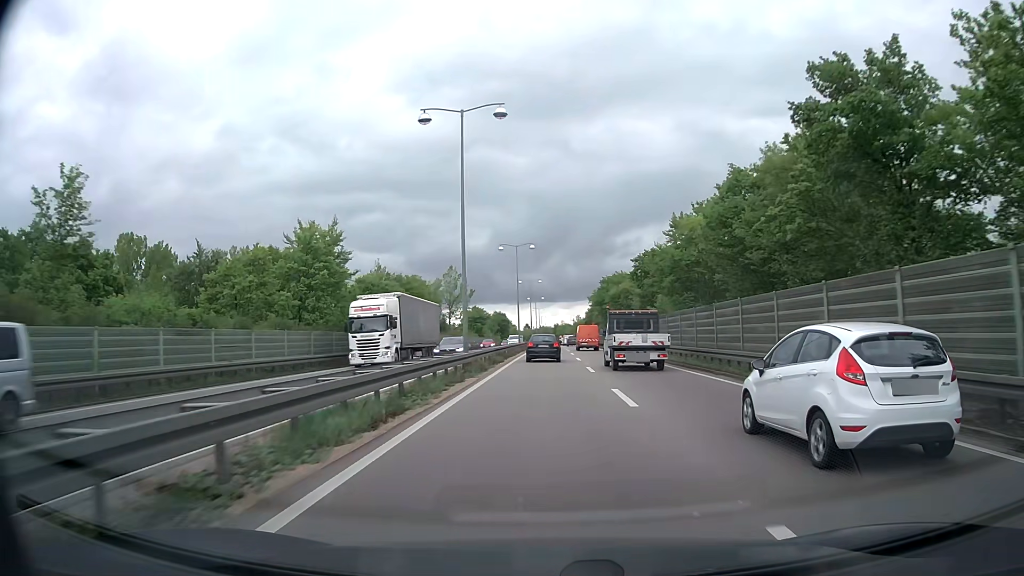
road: trunk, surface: asphalt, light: Day
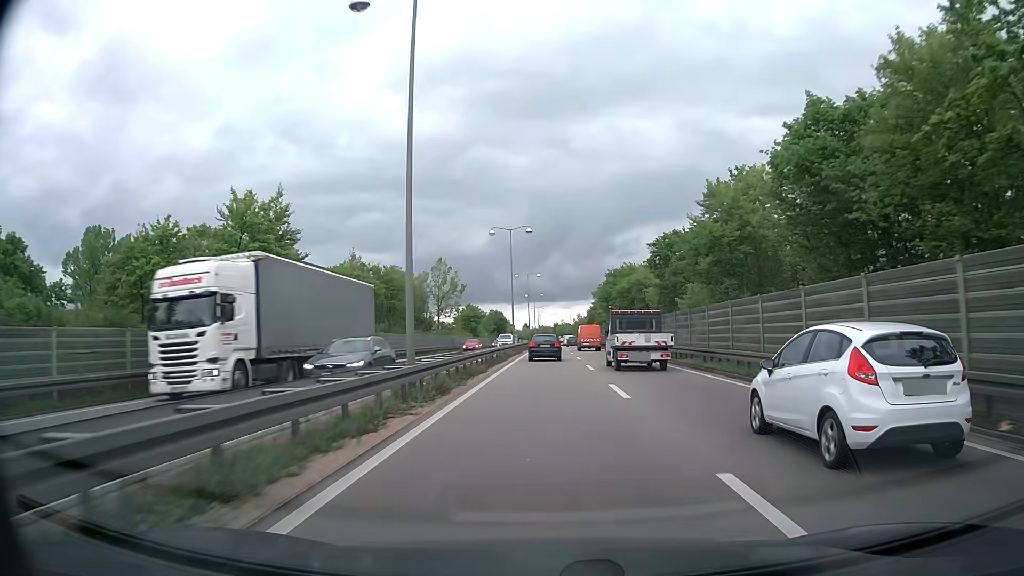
(0.0, +10.3) m; 0°
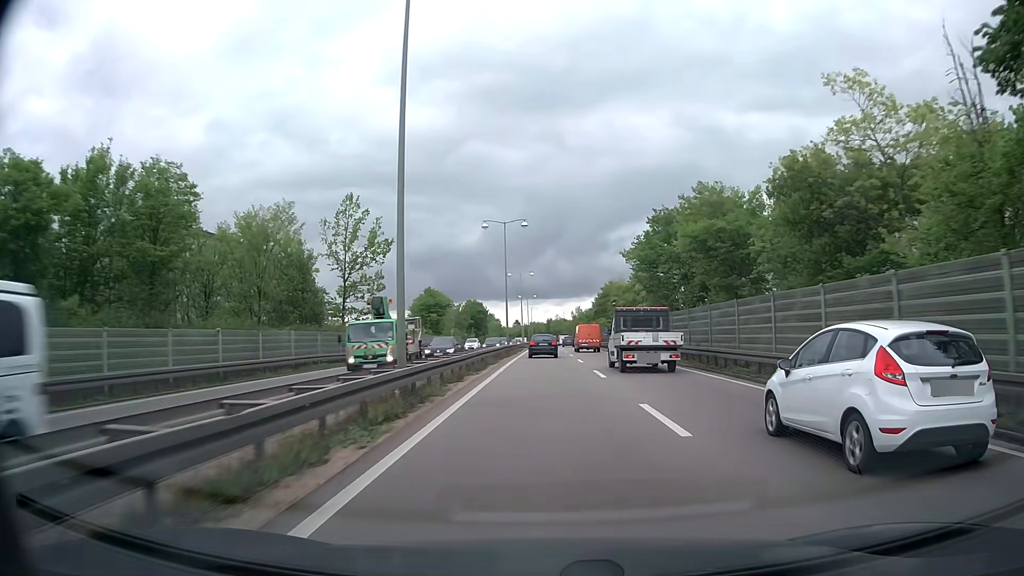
(+0.2, +41.7) m; +1°
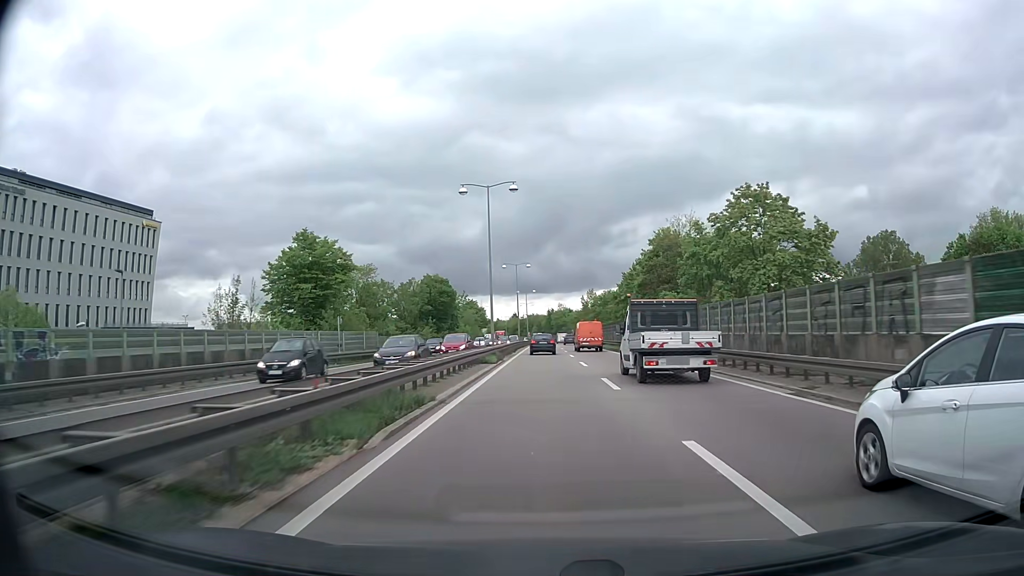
(+0.1, +52.6) m; 0°
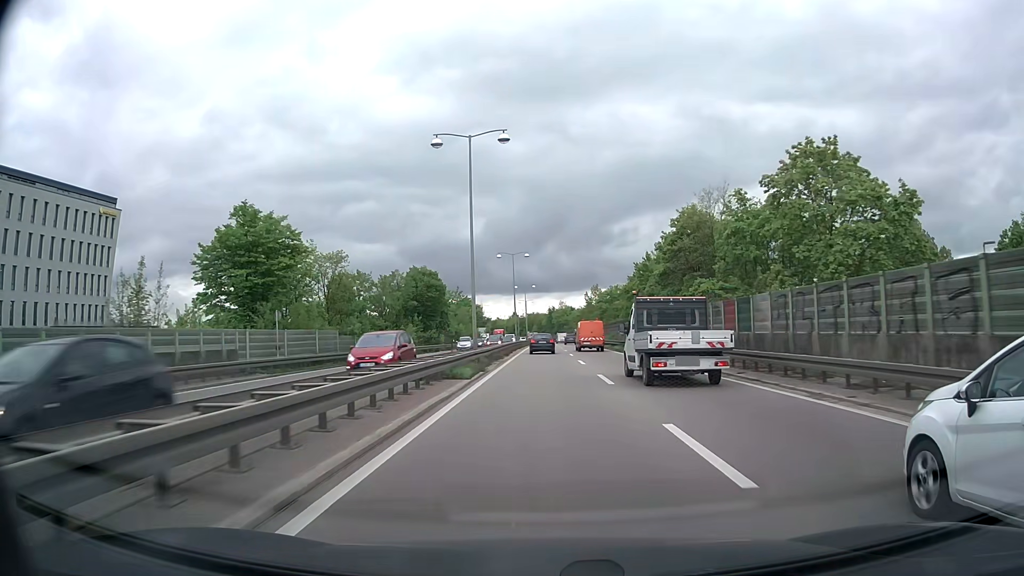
(0.0, +10.5) m; 0°
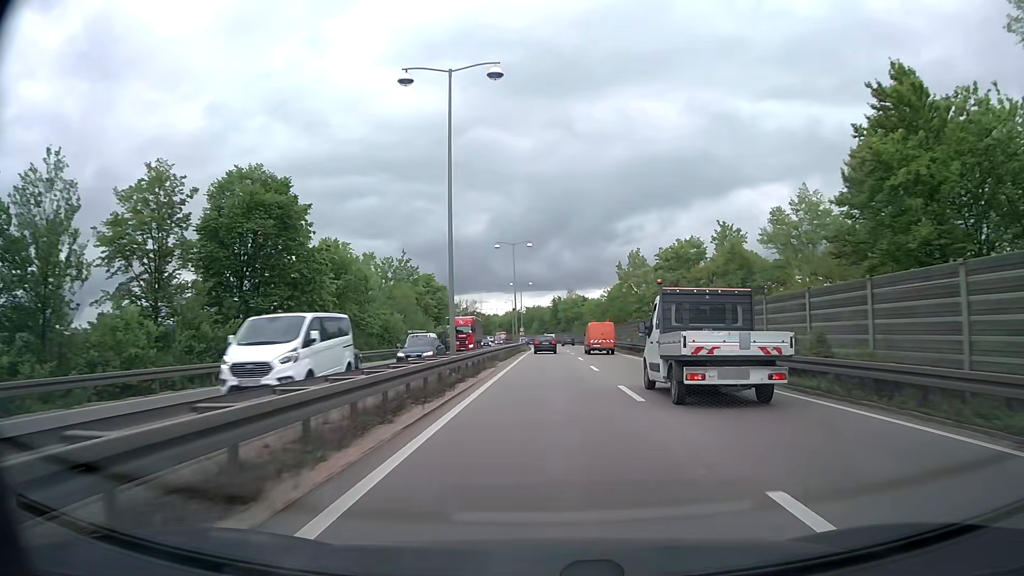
(-0.3, +52.3) m; -1°
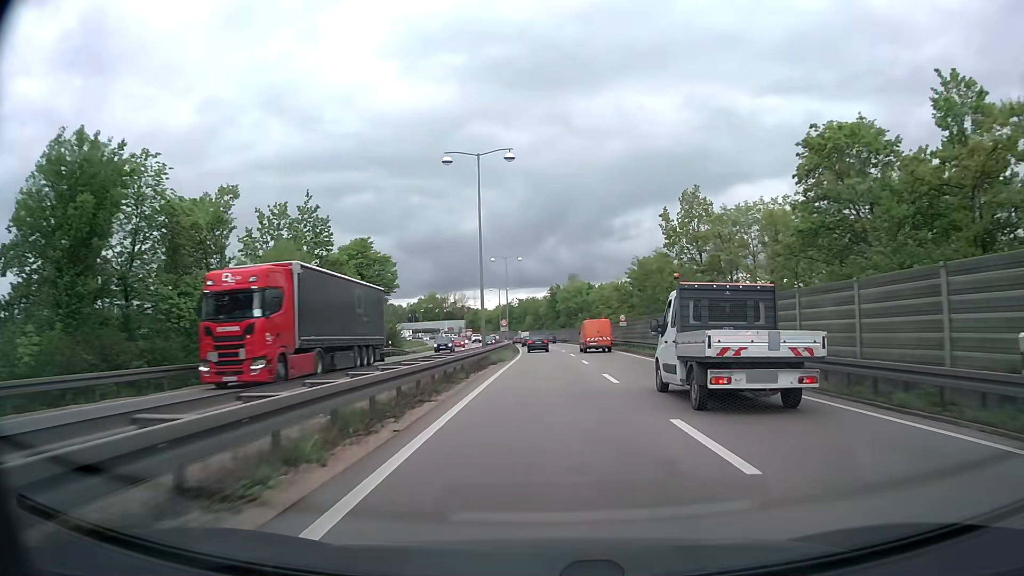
(+0.2, +31.4) m; +1°
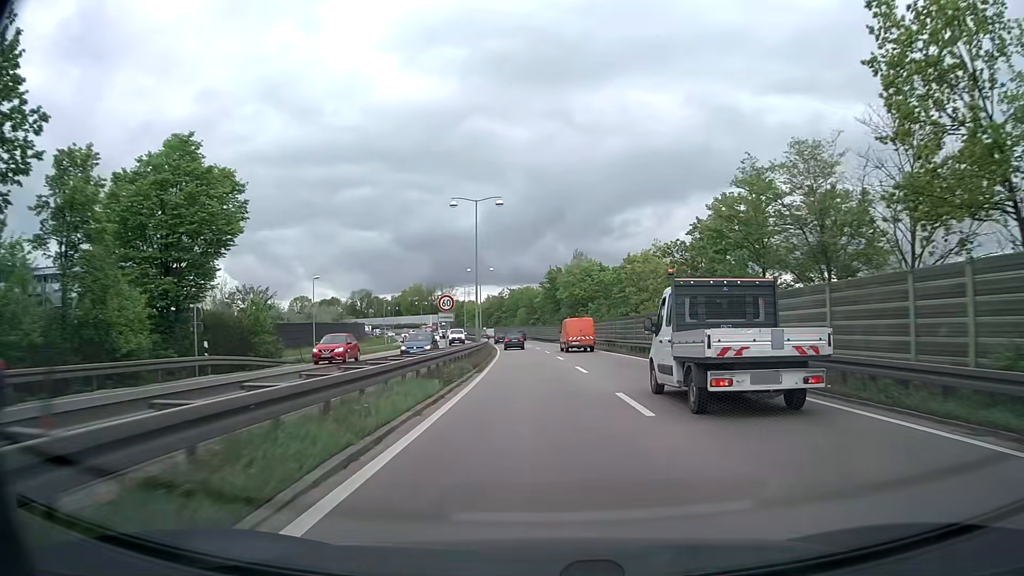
(0.0, +31.5) m; 0°
